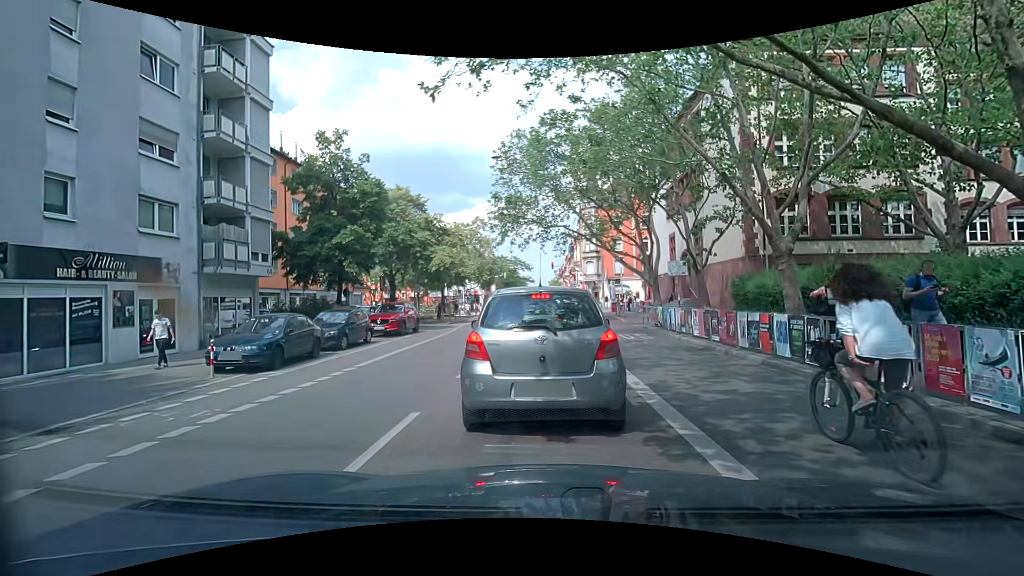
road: secondary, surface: asphalt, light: Day
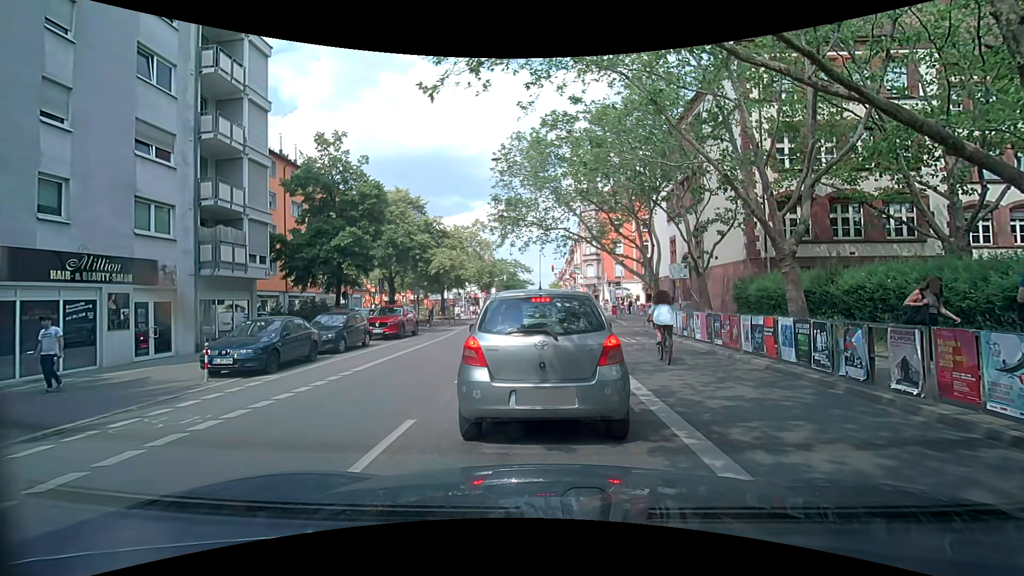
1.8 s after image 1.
(0.0, +0.3) m; 0°
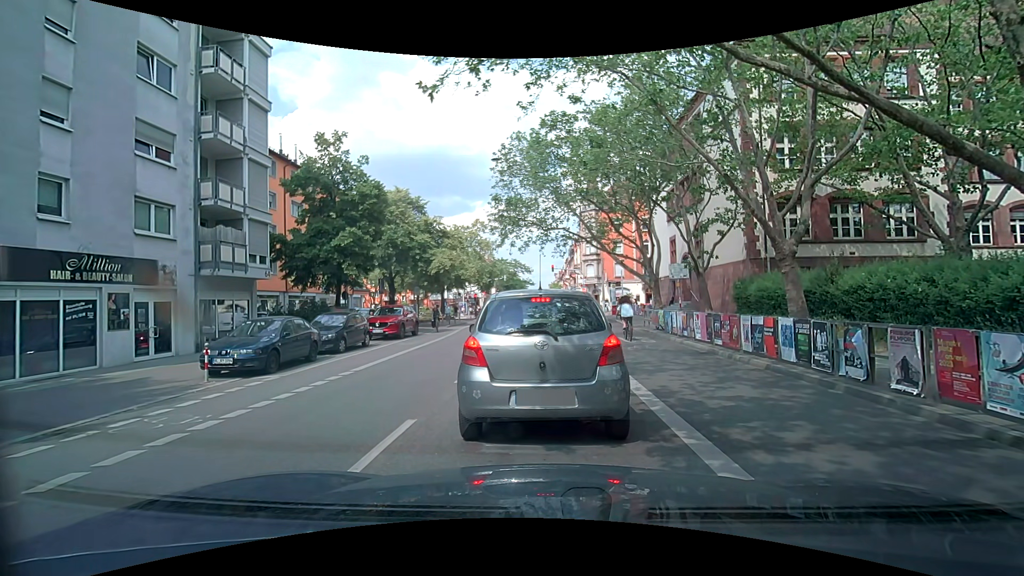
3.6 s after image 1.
(0.0, 0.0) m; 0°
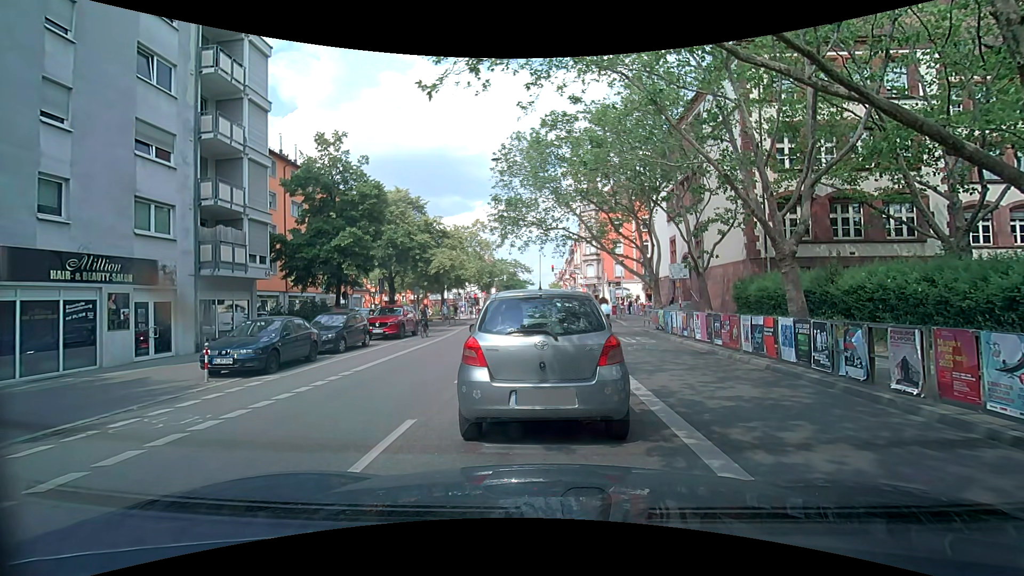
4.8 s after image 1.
(0.0, 0.0) m; 0°
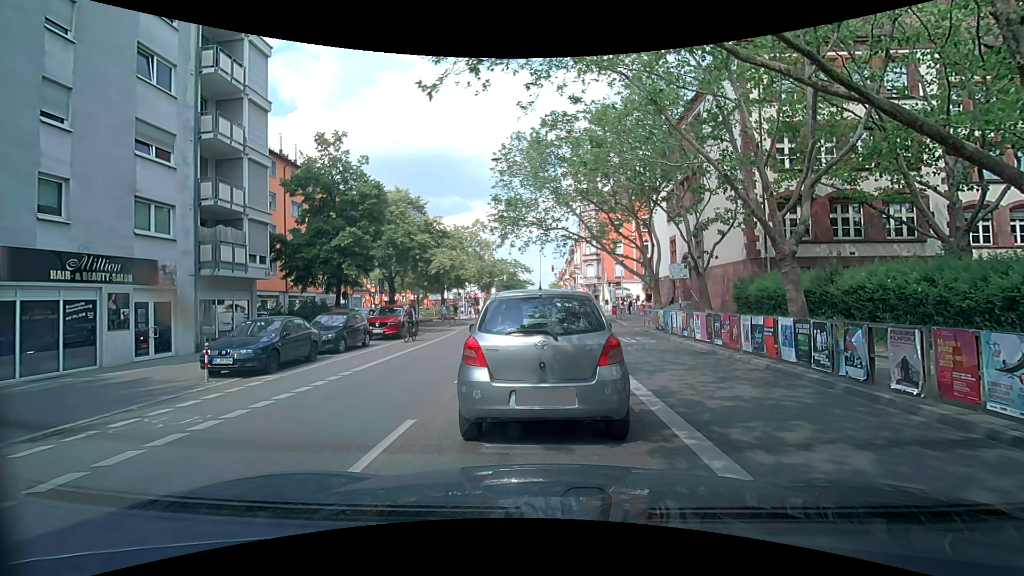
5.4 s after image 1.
(0.0, 0.0) m; 0°
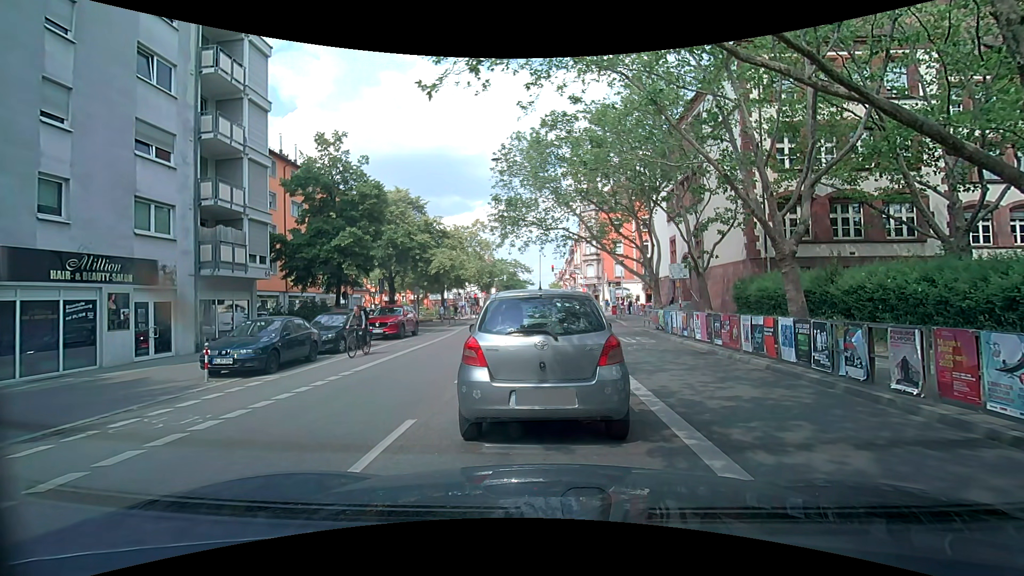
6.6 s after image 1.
(0.0, 0.0) m; 0°
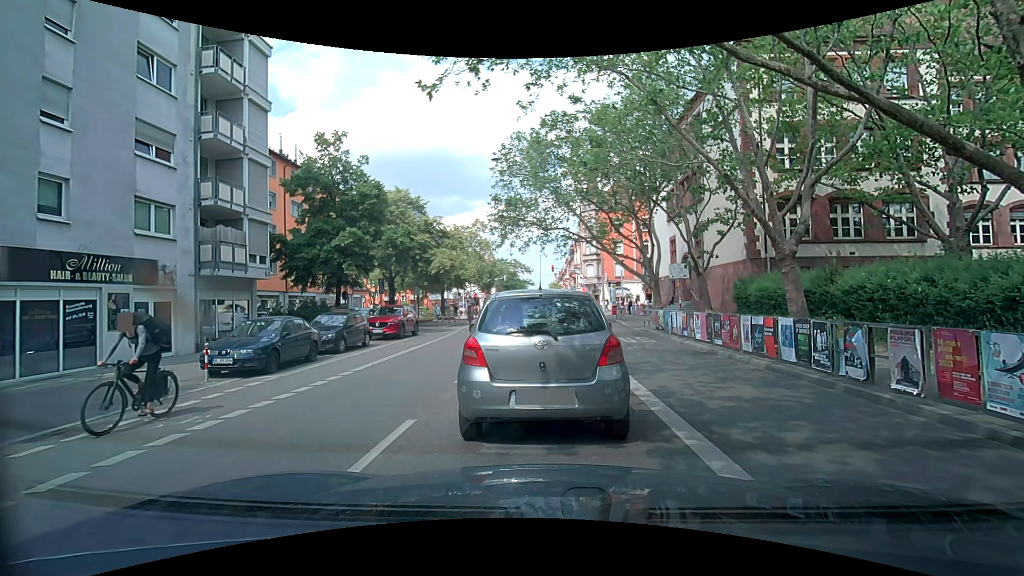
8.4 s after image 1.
(0.0, 0.0) m; 0°
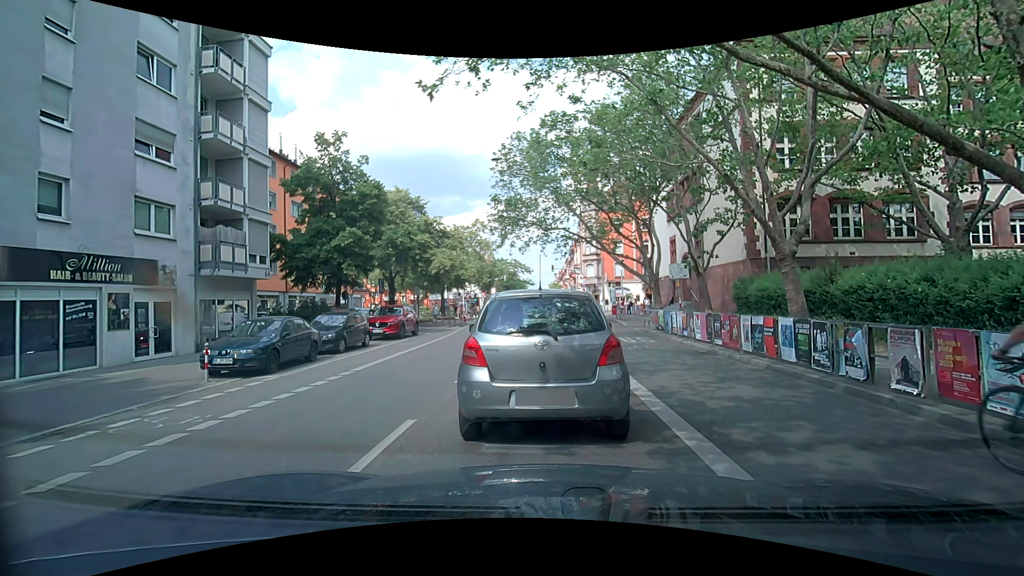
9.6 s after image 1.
(0.0, 0.0) m; 0°
